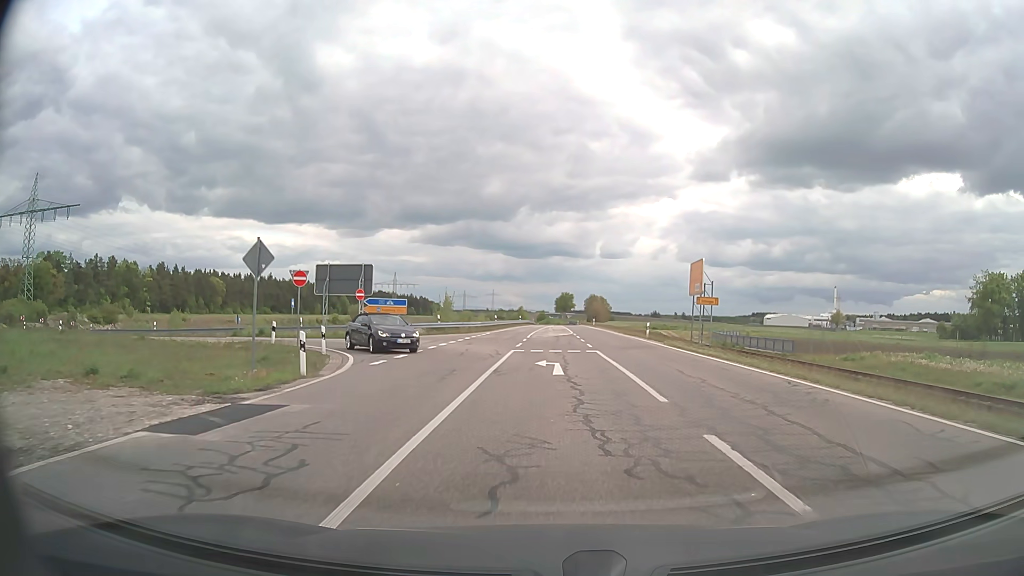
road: secondary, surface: asphalt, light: Day
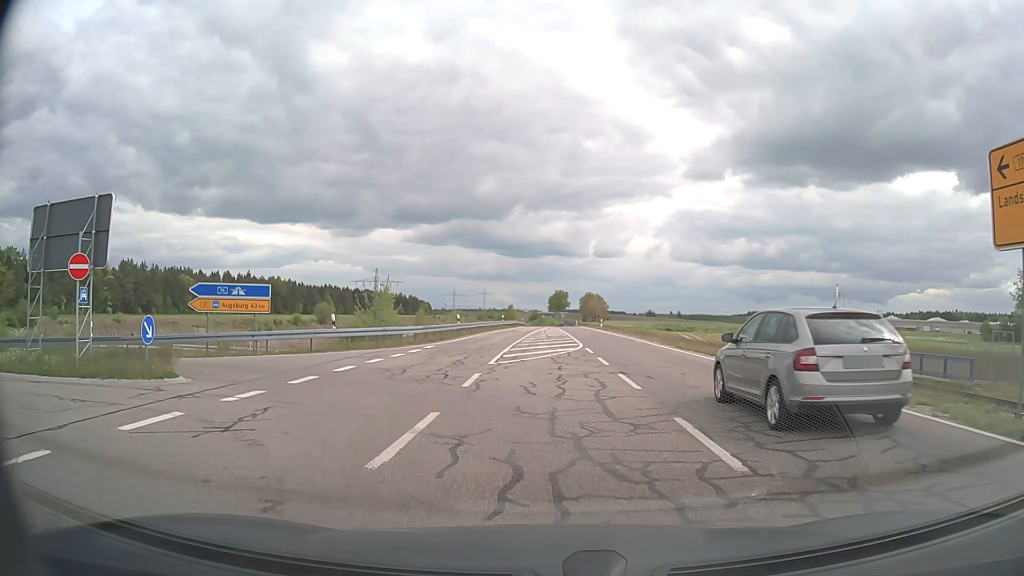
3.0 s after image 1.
(+0.2, +23.3) m; +1°
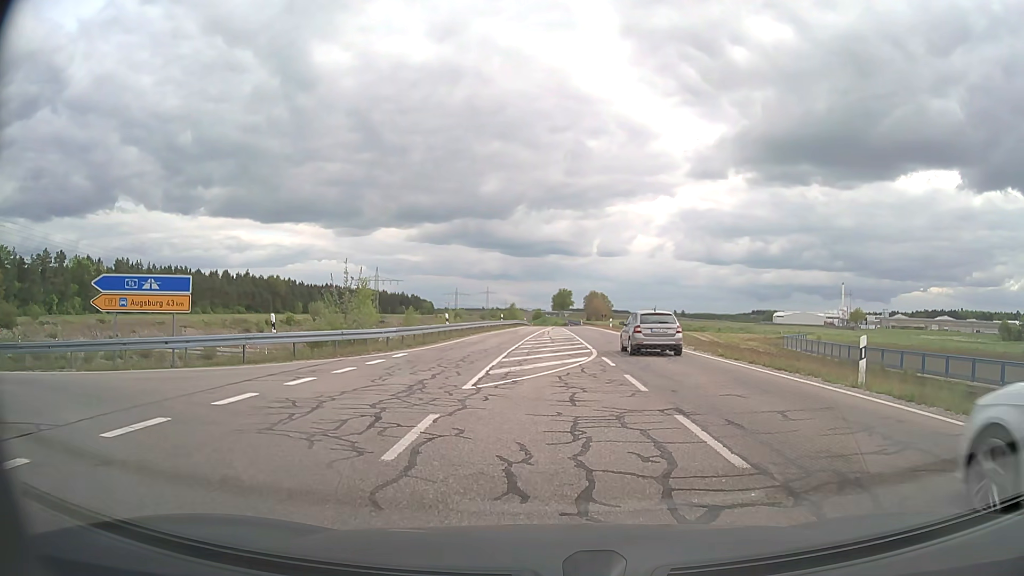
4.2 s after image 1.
(0.0, +6.4) m; 0°
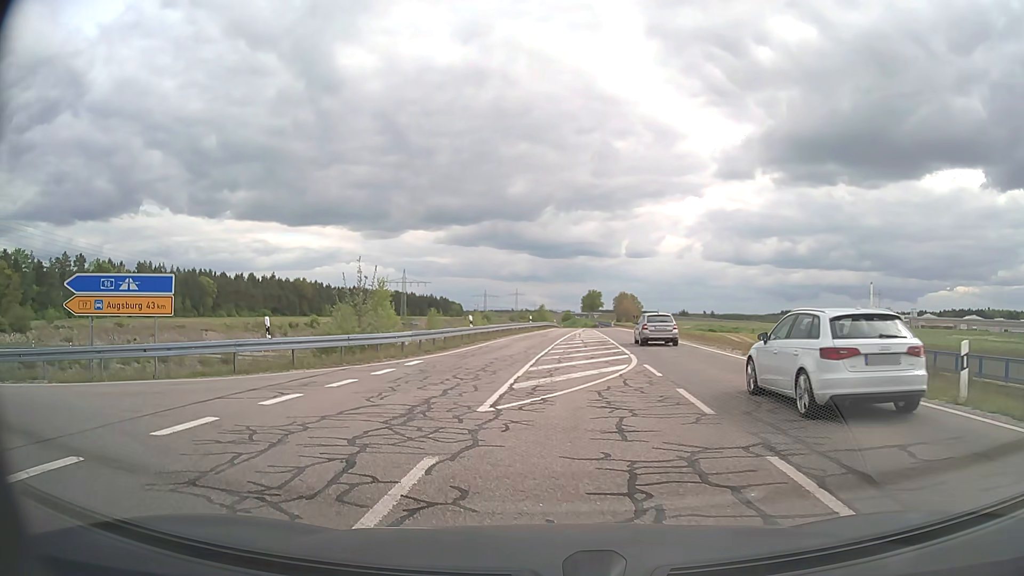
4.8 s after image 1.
(0.0, +2.6) m; -2°
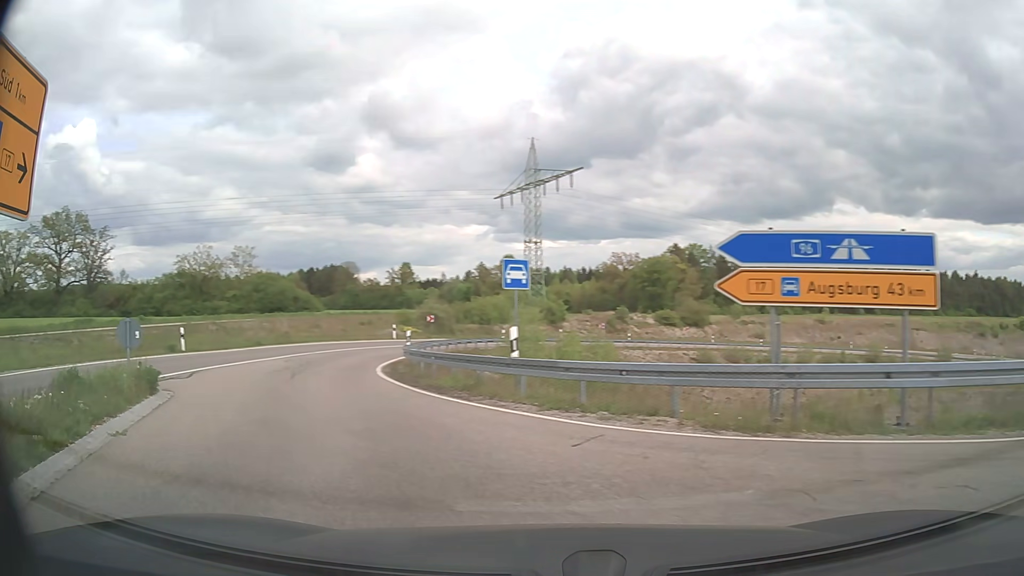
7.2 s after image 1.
(-3.7, +7.8) m; -61°
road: trunk_link
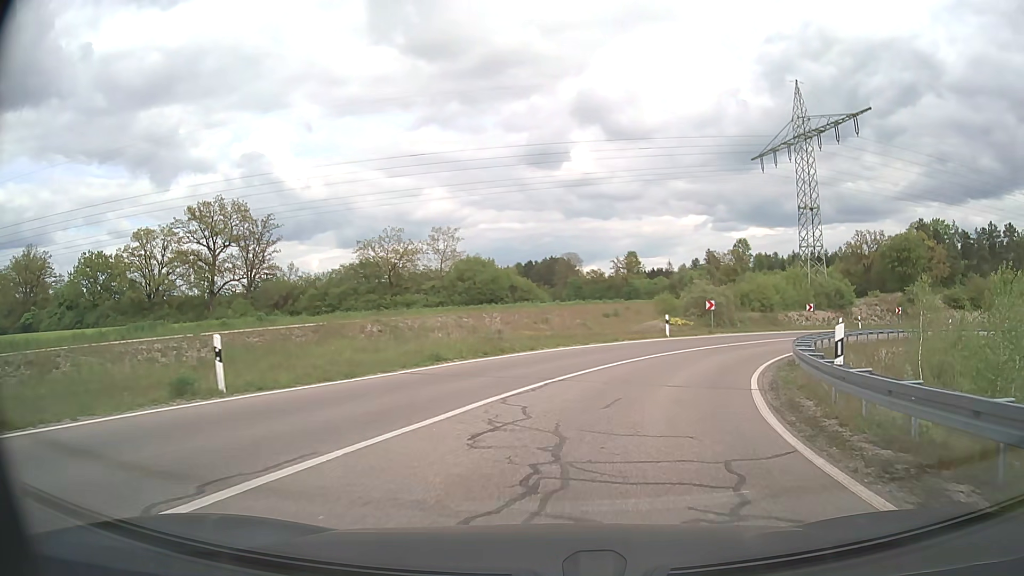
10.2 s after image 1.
(-6.0, +17.3) m; -19°
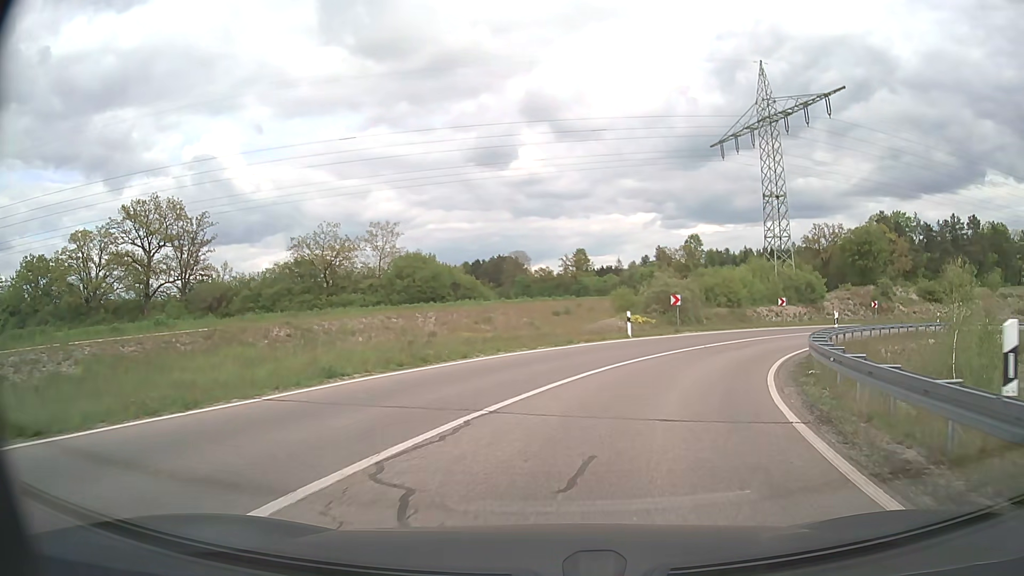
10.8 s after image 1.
(+0.2, +5.0) m; +4°
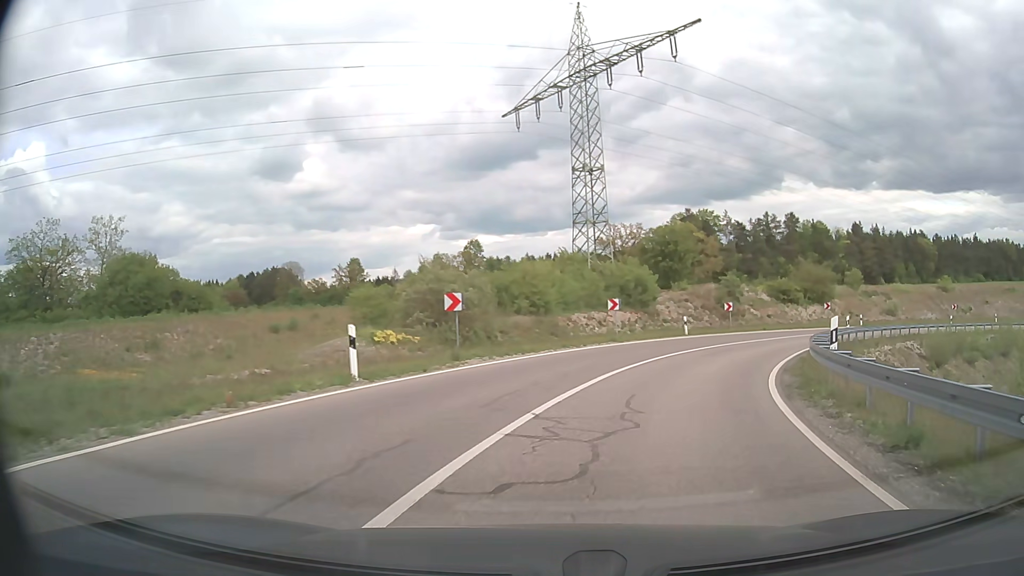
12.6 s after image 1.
(+2.3, +15.4) m; +18°
(+1, +10) (+4, +19) (+9, +28) (+15, +36) (+22, +43) (+30, +49) (+39, +53) (+49, +56) (+59, +56) (+69, +54) m
